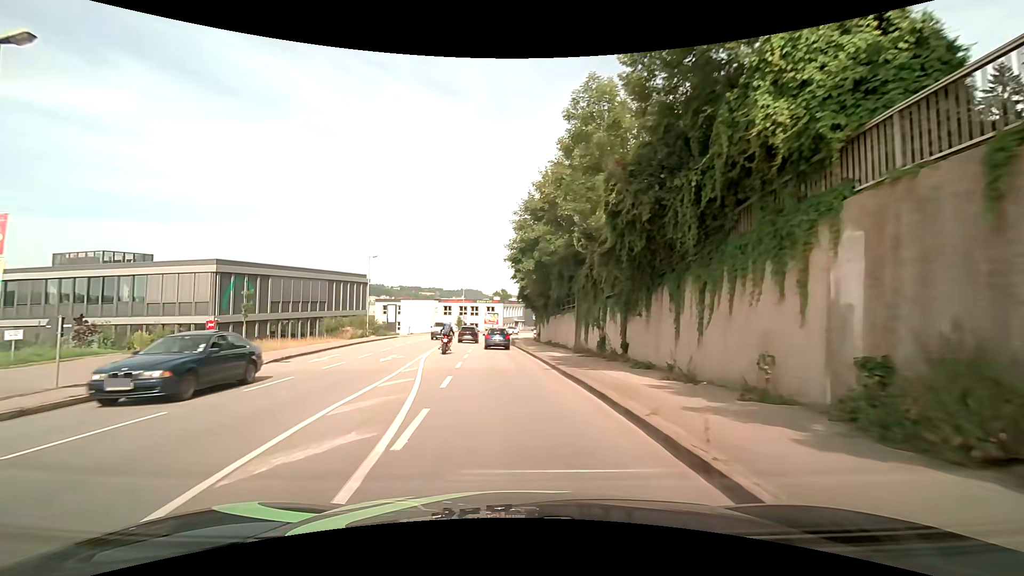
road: tertiary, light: Day
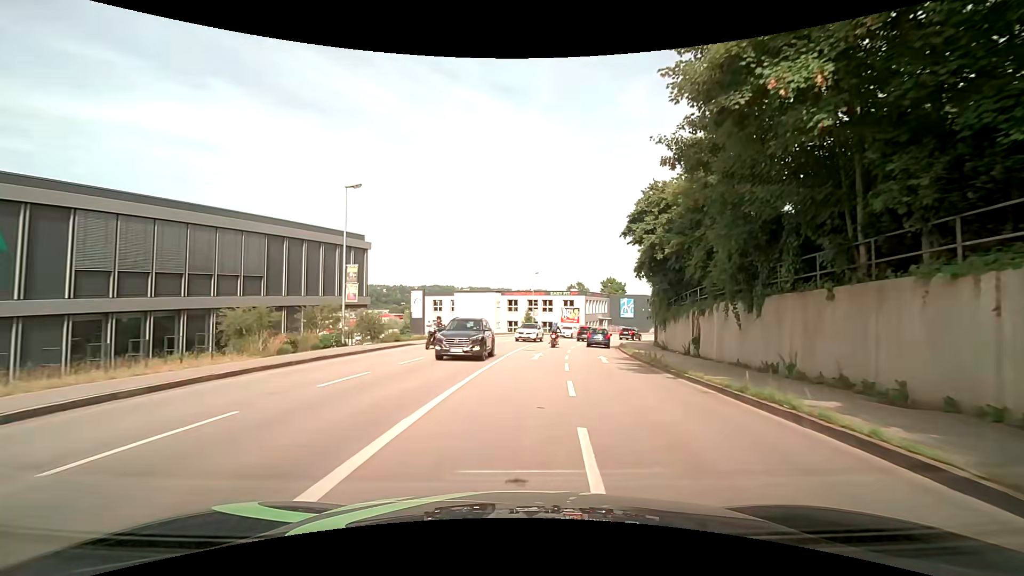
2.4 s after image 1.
(-2.5, +25.8) m; -8°
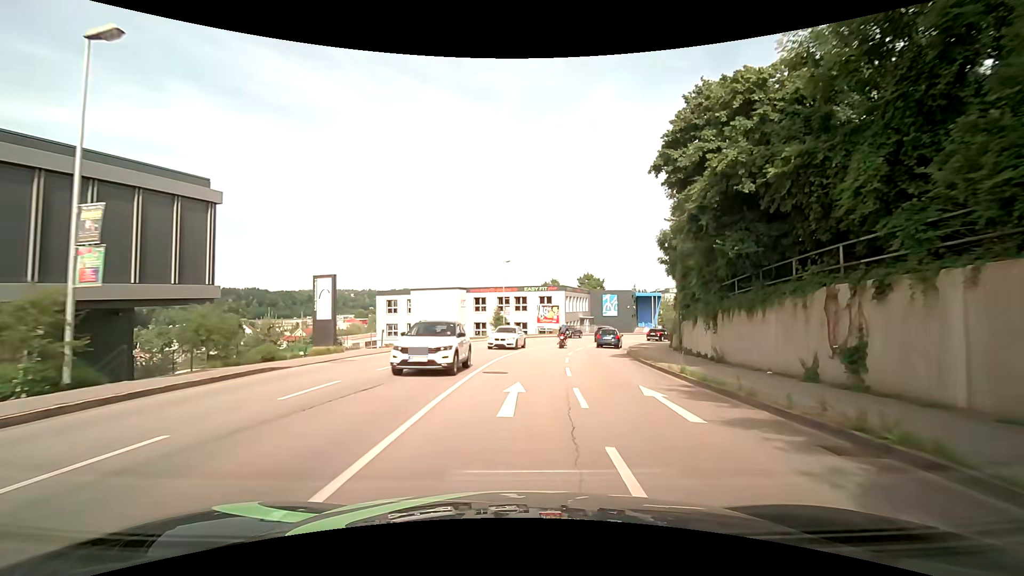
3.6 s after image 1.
(+0.4, +13.1) m; +4°
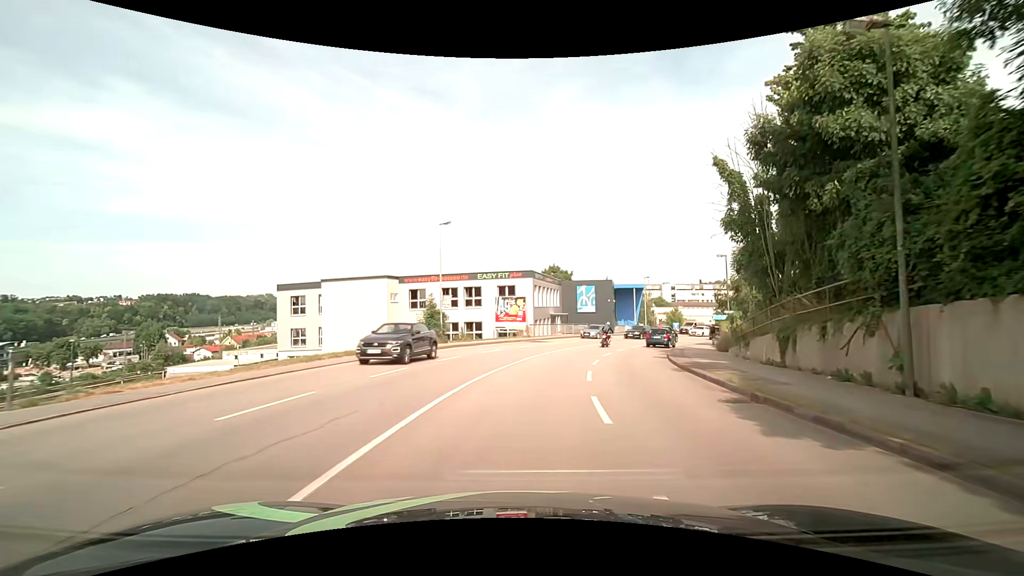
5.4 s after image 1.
(+0.7, +19.5) m; +5°
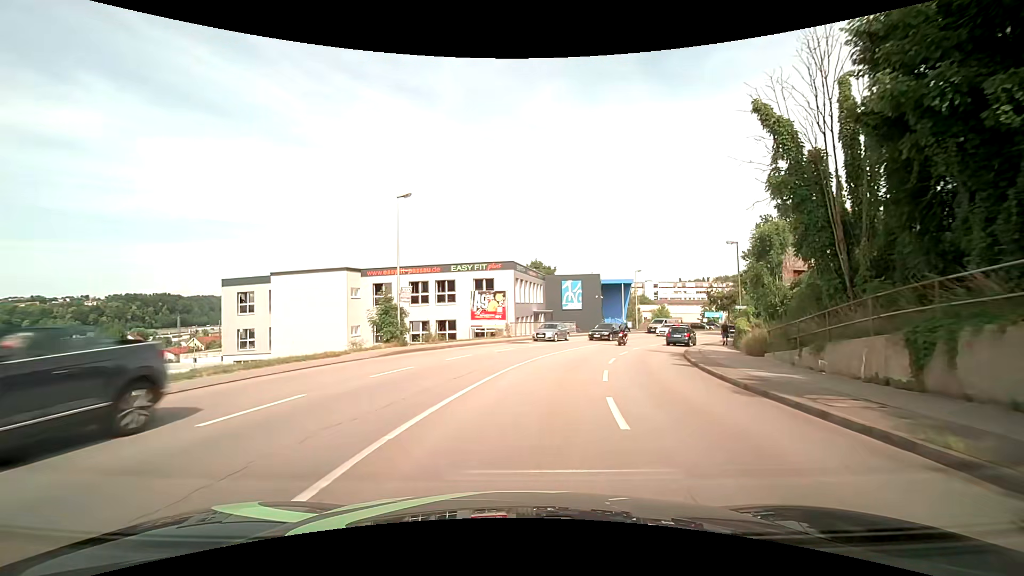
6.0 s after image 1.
(+0.1, +6.5) m; +1°
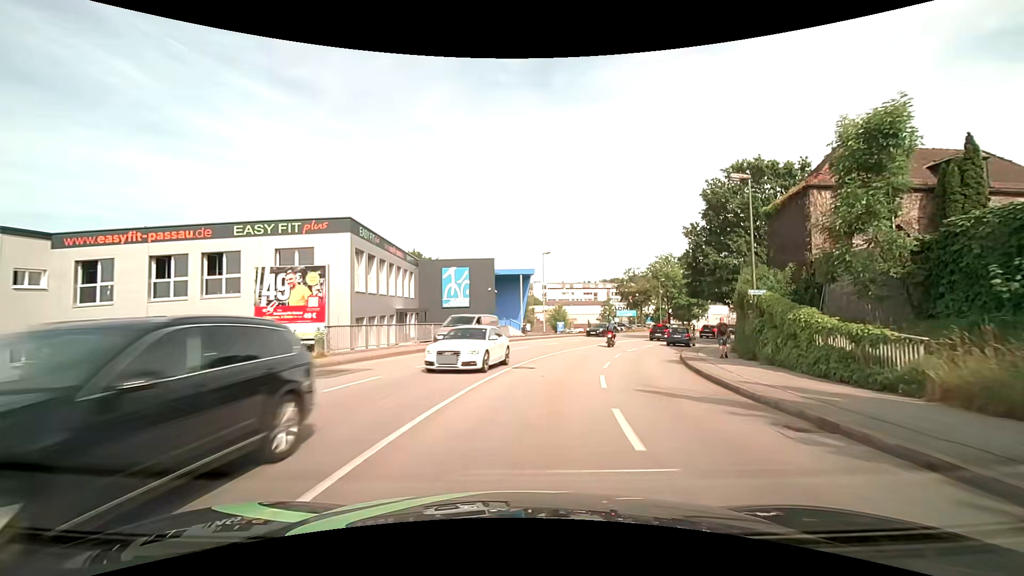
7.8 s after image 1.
(+2.2, +19.2) m; +14°
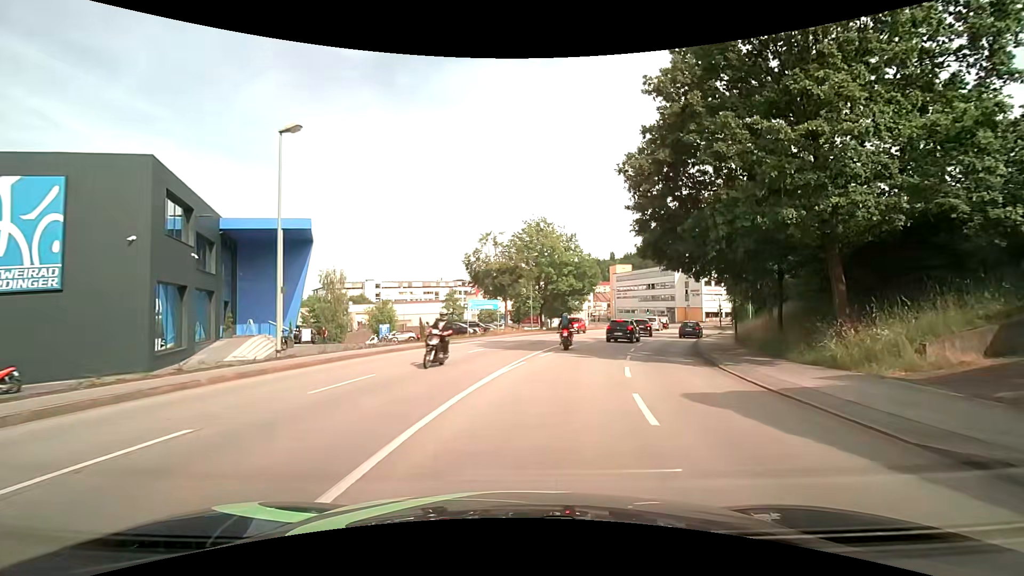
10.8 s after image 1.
(+4.4, +28.7) m; +18°
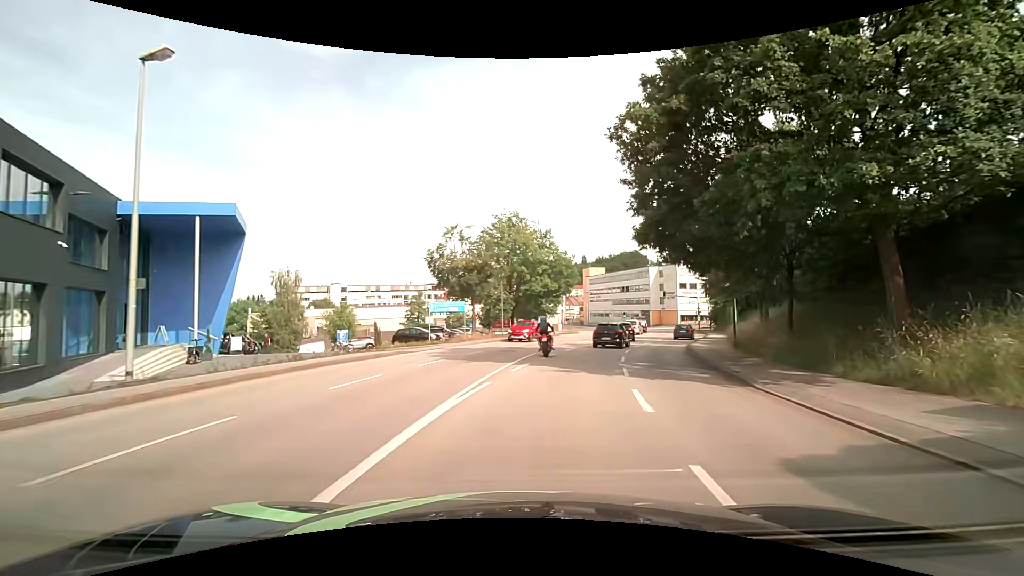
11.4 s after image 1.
(+0.2, +4.7) m; +4°
(0, +10) (+2, +20) (+3, +30) (+6, +39) (+9, +49) (+13, +58) (+16, +68) (+18, +77) (+20, +87) (+19, +97) m
